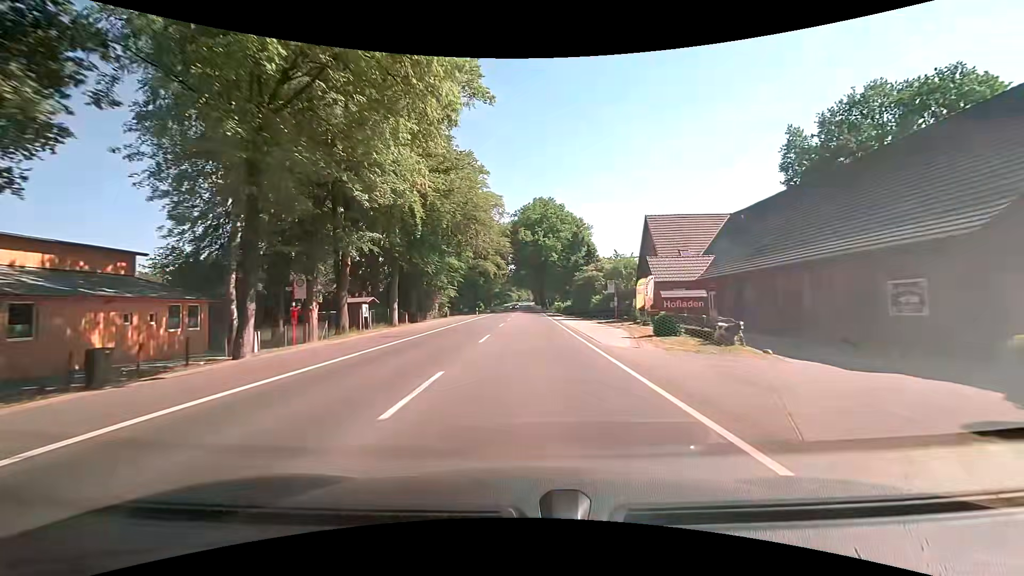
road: primary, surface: asphalt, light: Day
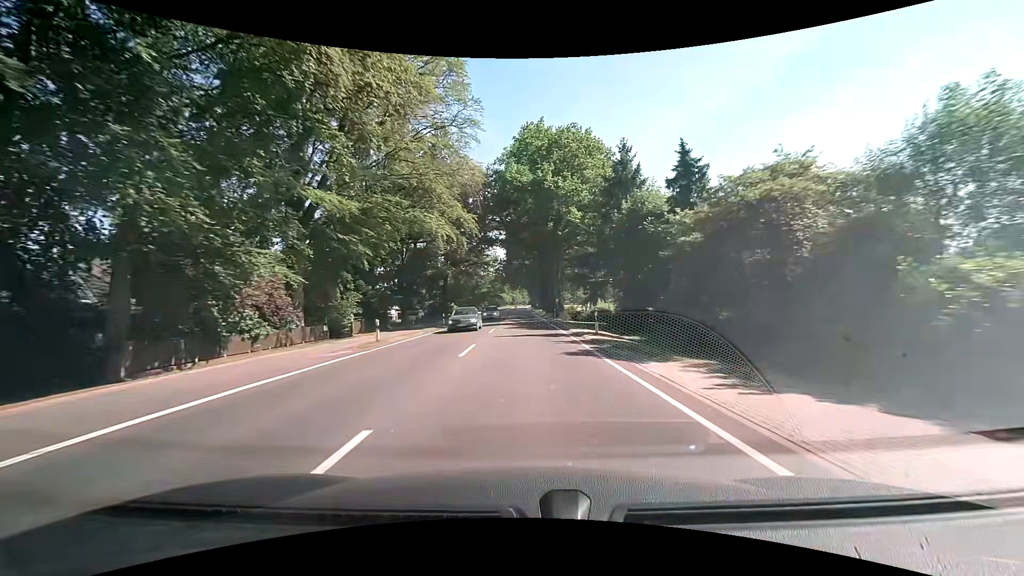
(+0.1, +41.9) m; +1°
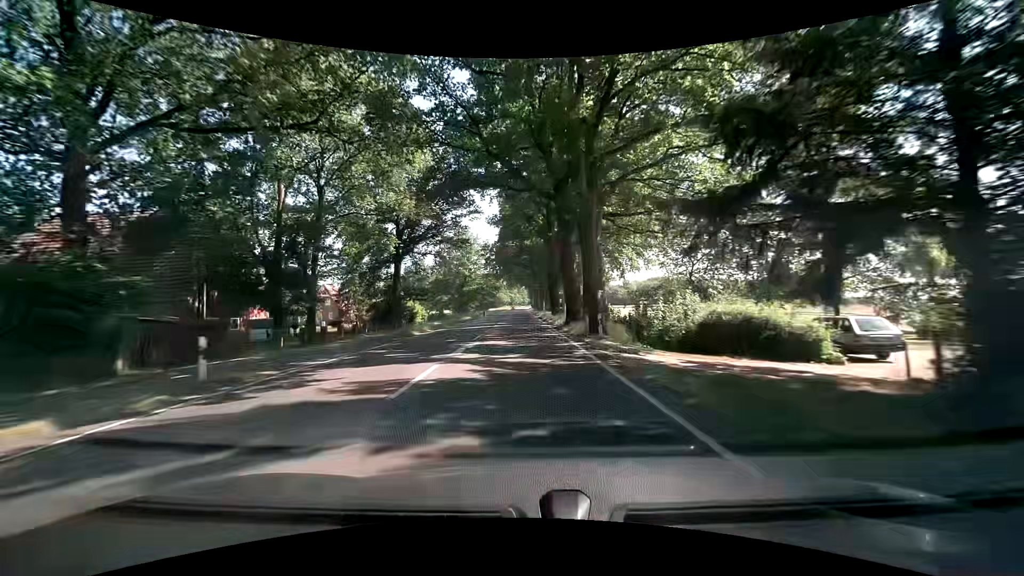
(-0.1, +31.0) m; 0°
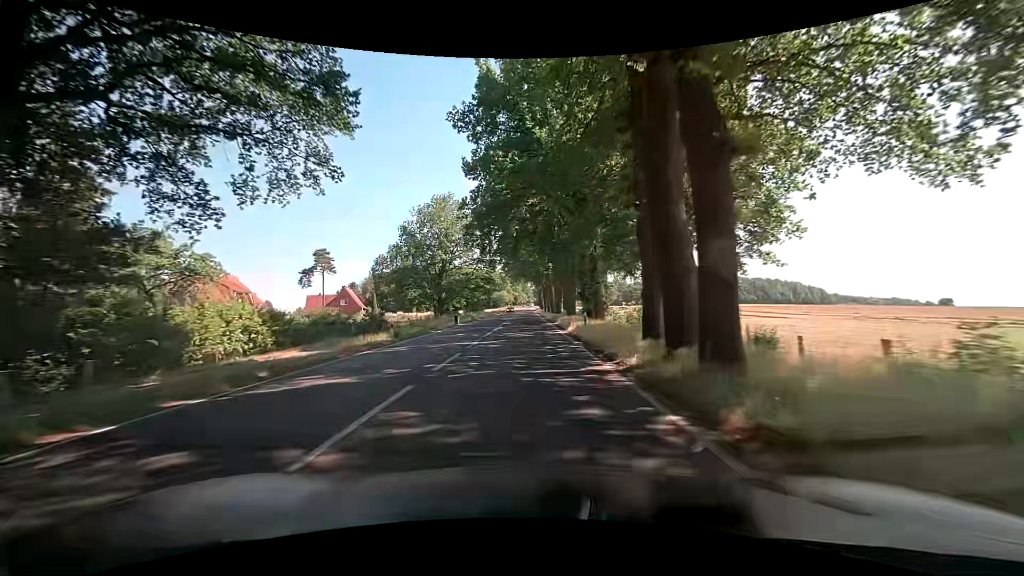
(0.0, +41.0) m; 0°
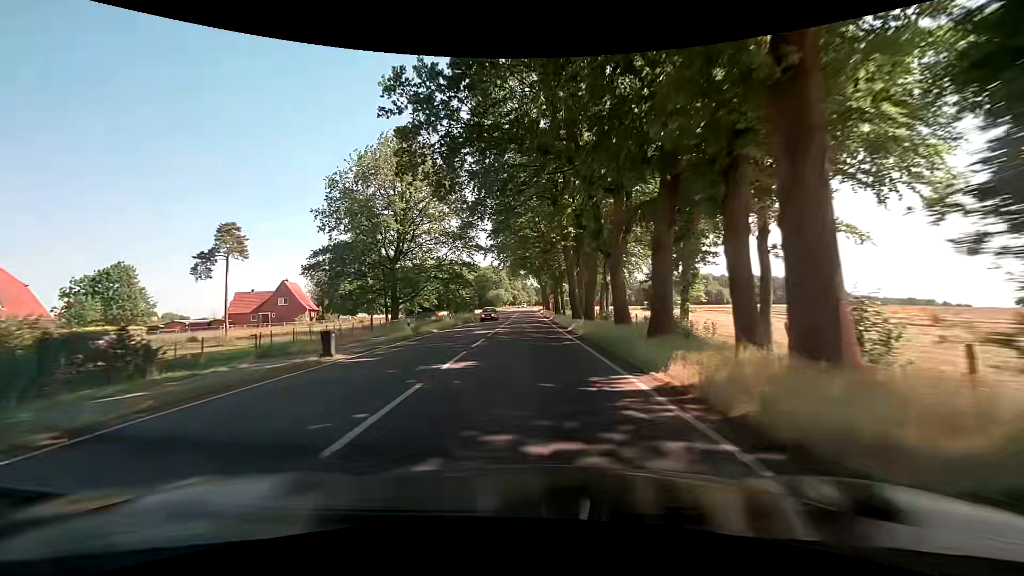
(-0.3, +31.3) m; 0°
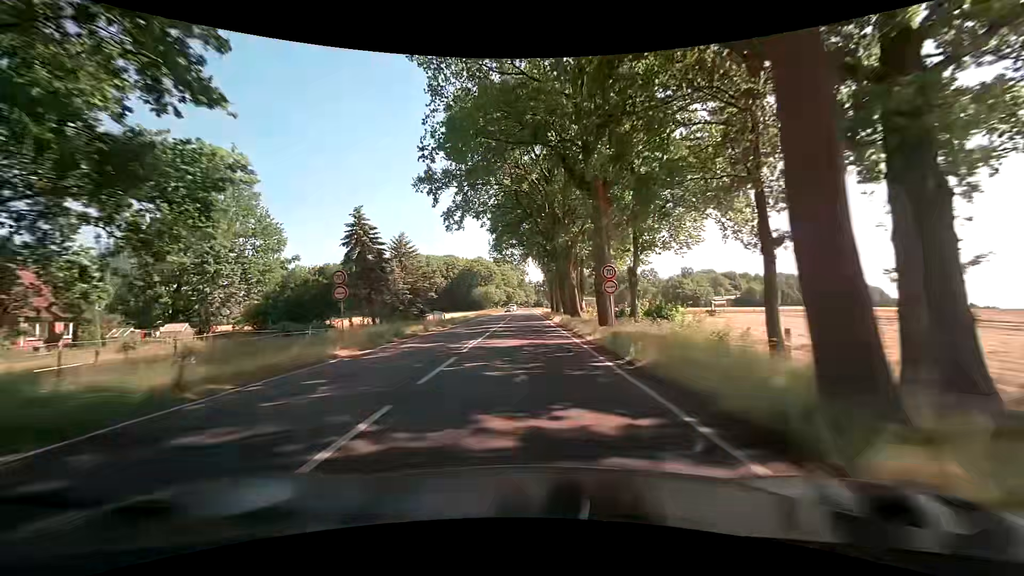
(+0.2, +52.3) m; 0°
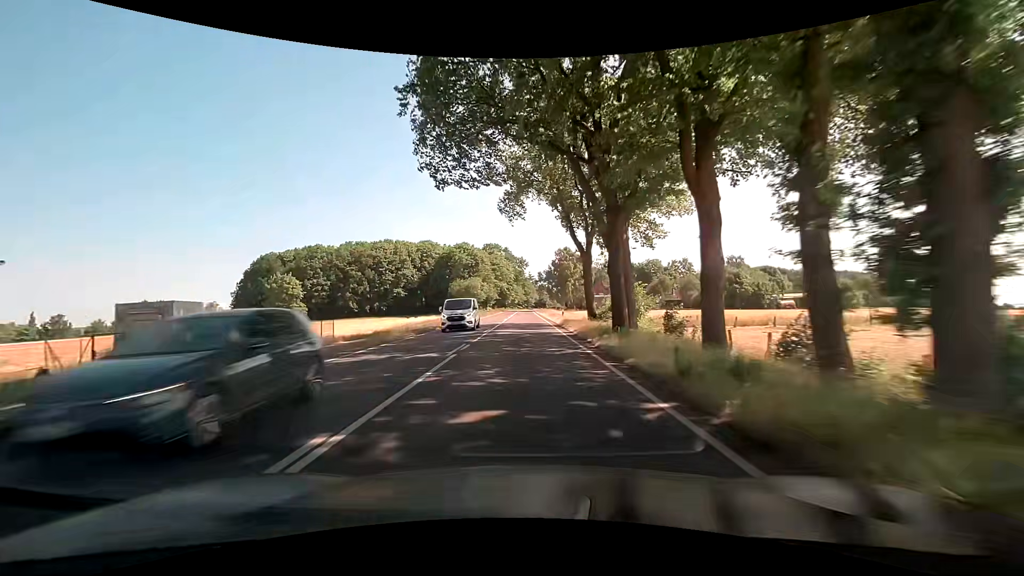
(+0.2, +51.7) m; 0°
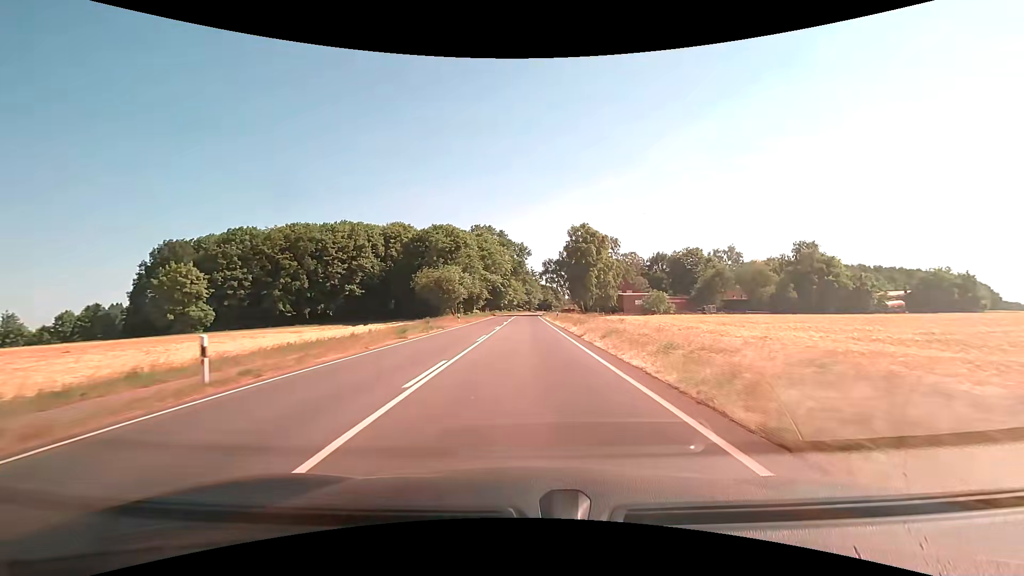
(0.0, +42.0) m; 0°
(0, +10) (0, +20) (0, +30) (0, +40) (0, +50) (0, +60) (0, +70) (0, +80) (0, +90) (+1, +100) m
